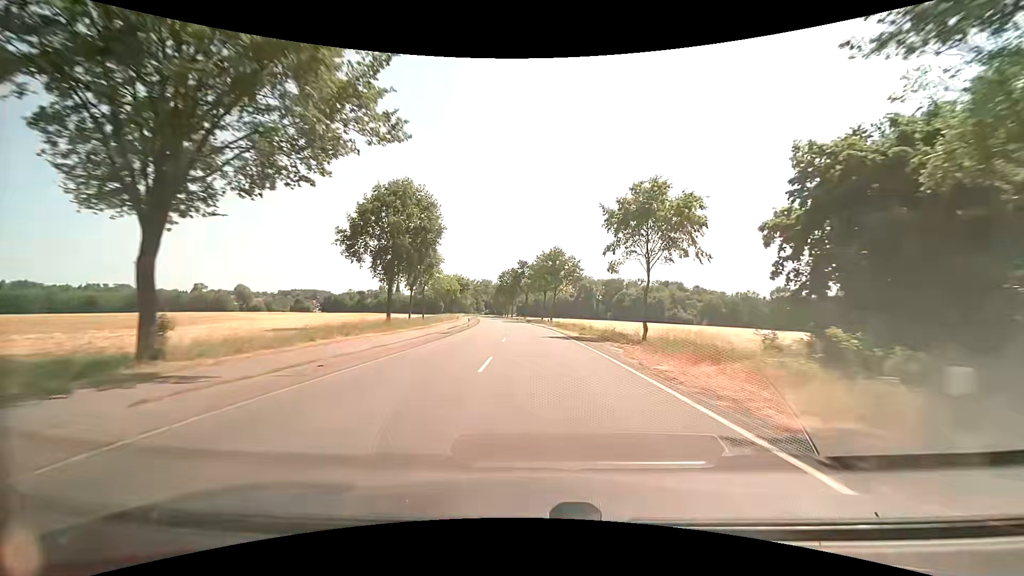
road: secondary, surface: asphalt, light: Day
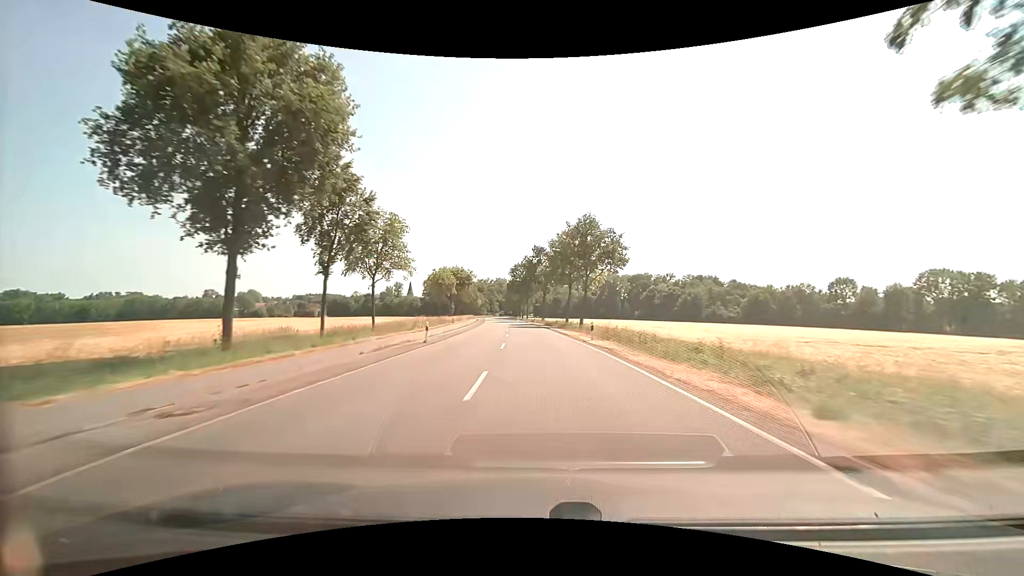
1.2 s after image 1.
(-0.6, +28.3) m; -2°
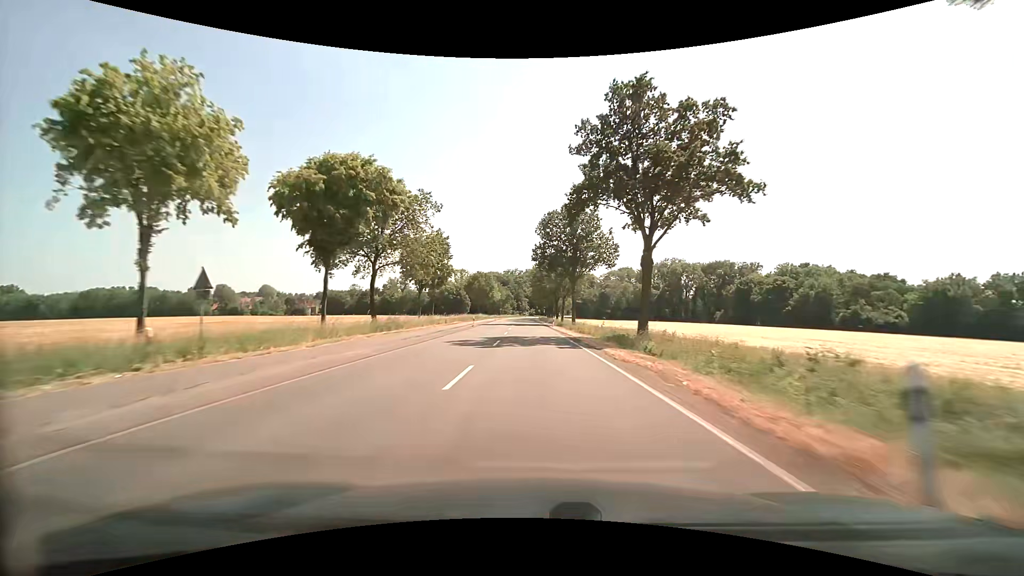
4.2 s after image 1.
(-2.9, +71.9) m; -4°
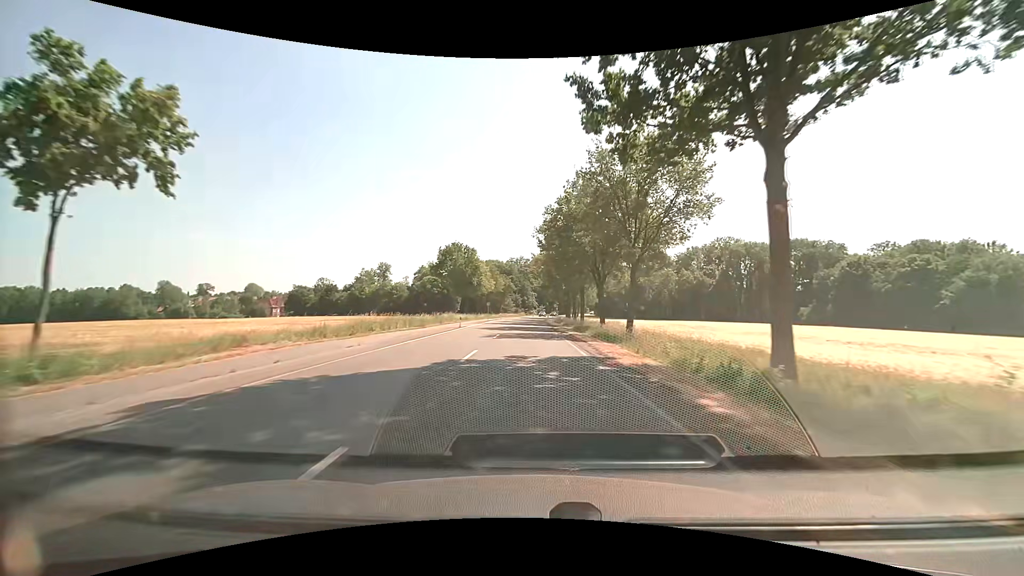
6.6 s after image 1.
(-0.6, +56.0) m; -1°
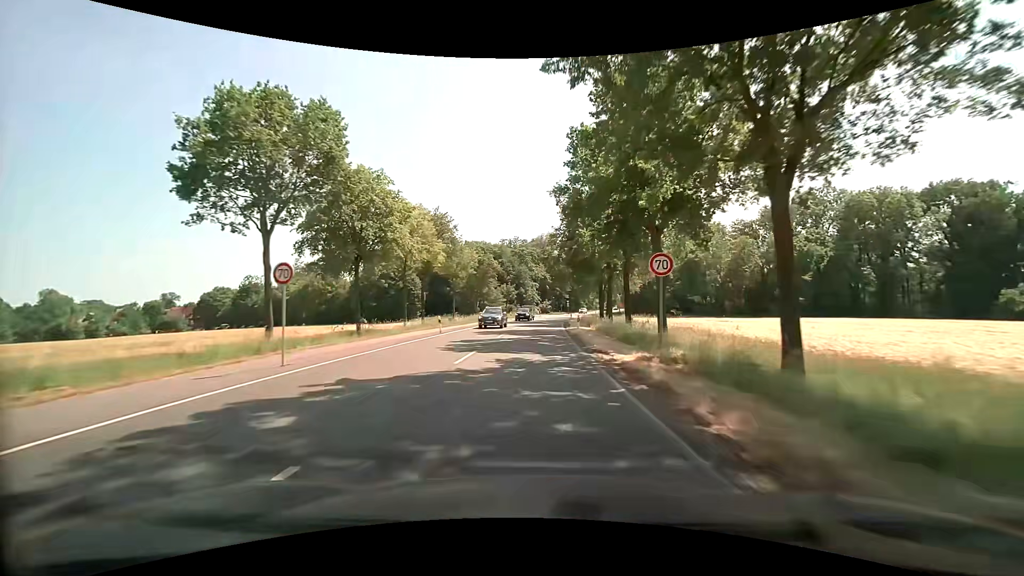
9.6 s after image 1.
(-0.1, +60.7) m; 0°
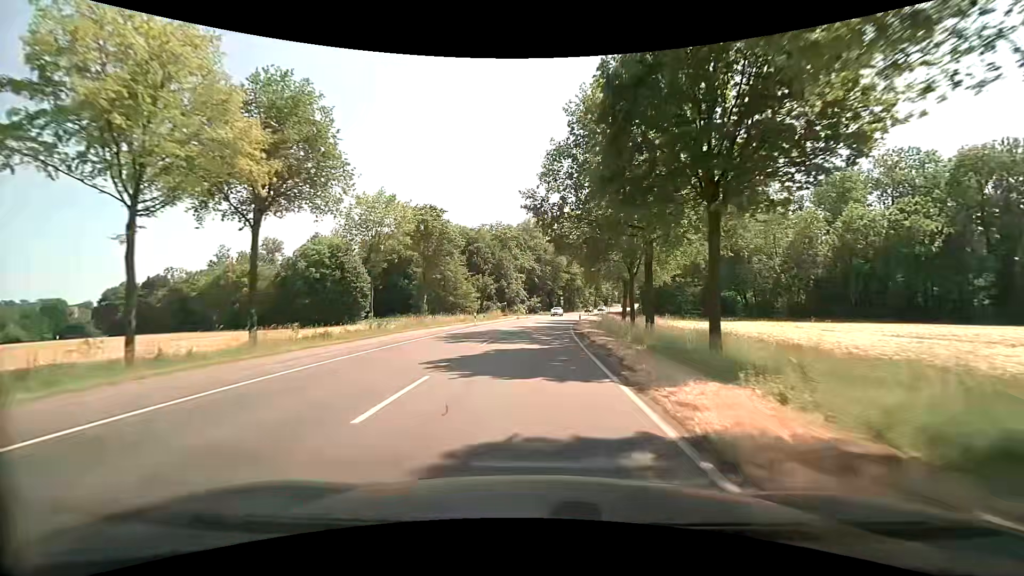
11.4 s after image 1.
(+0.5, +30.5) m; +2°
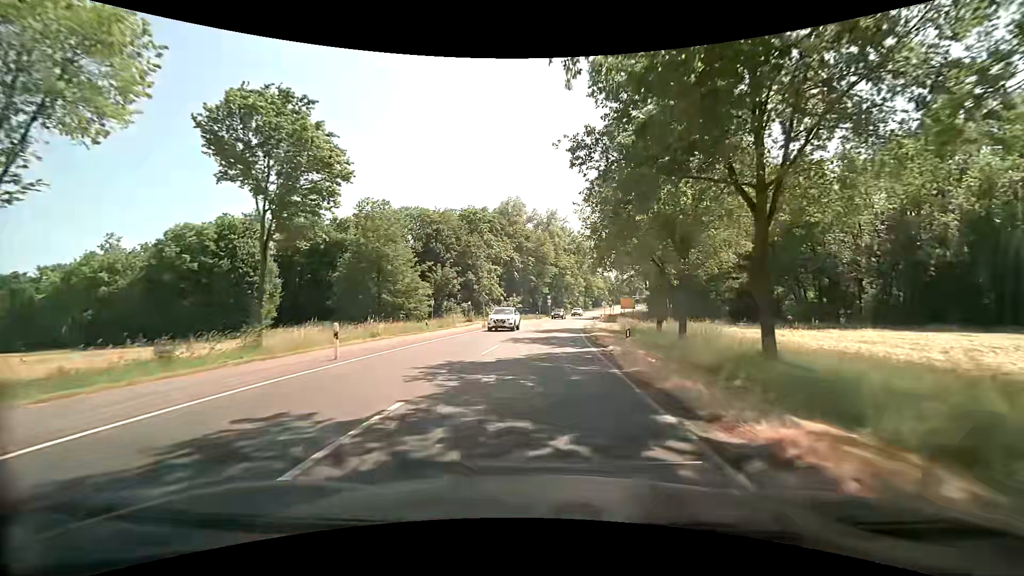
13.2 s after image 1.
(+0.3, +26.4) m; +1°
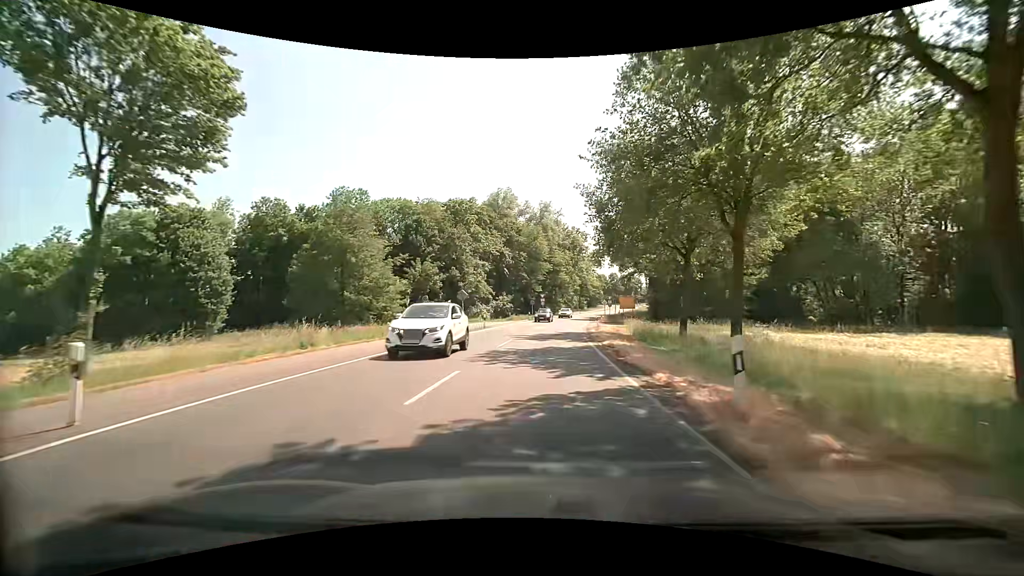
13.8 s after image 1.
(+0.1, +8.3) m; +2°
(0, +10) (0, +20) (+1, +30) (+2, +40) (+3, +50) (+4, +60) (+6, +70) (+7, +80) (+9, +89) (+12, +99) m
